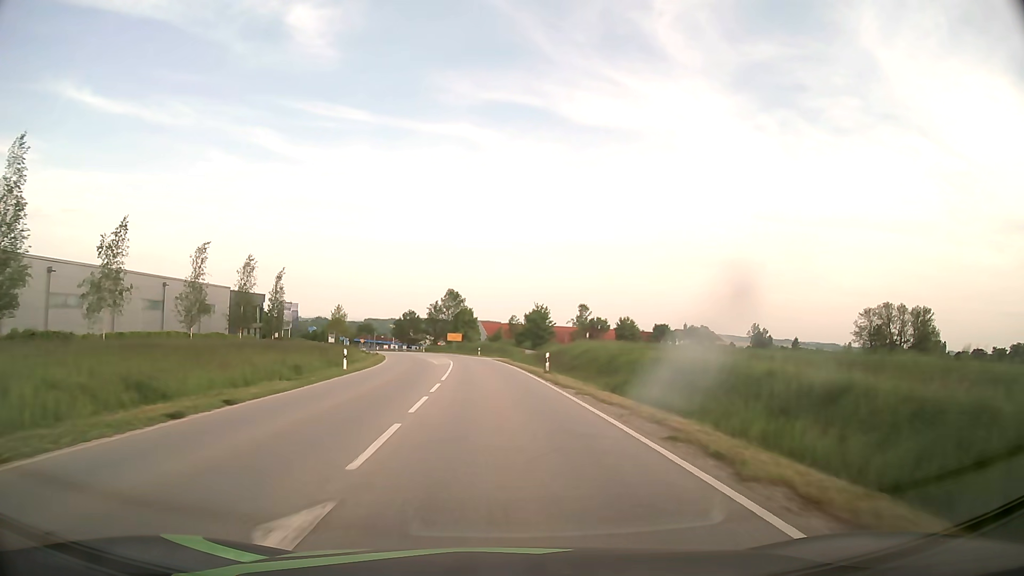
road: secondary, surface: asphalt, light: Day
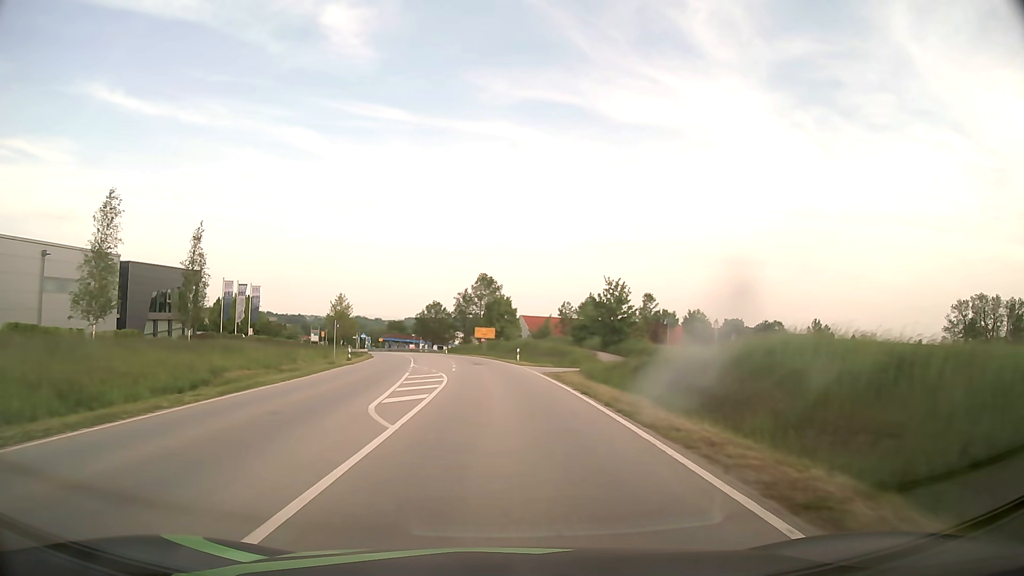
(-0.9, +32.3) m; -3°
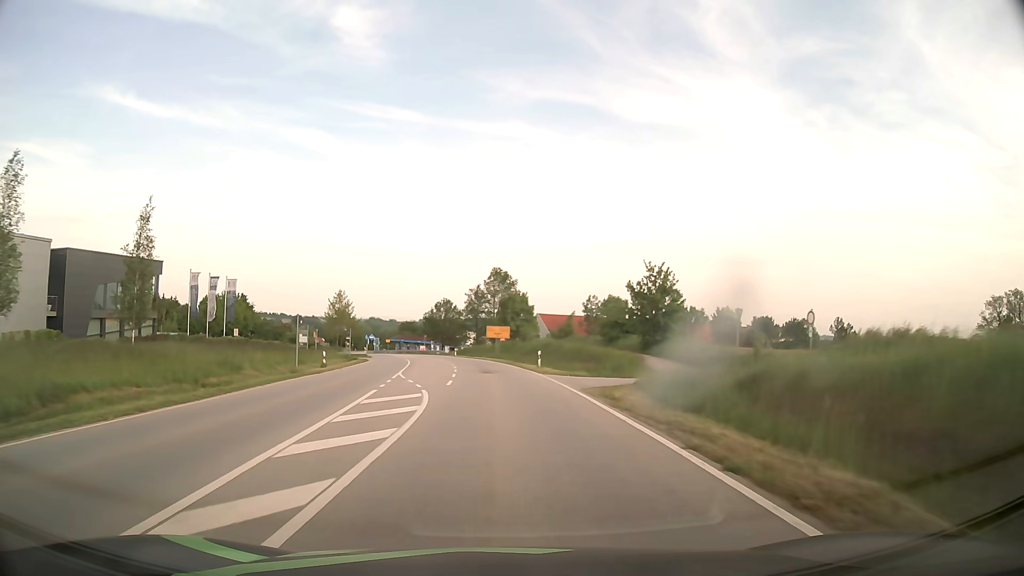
(-0.1, +10.8) m; -1°
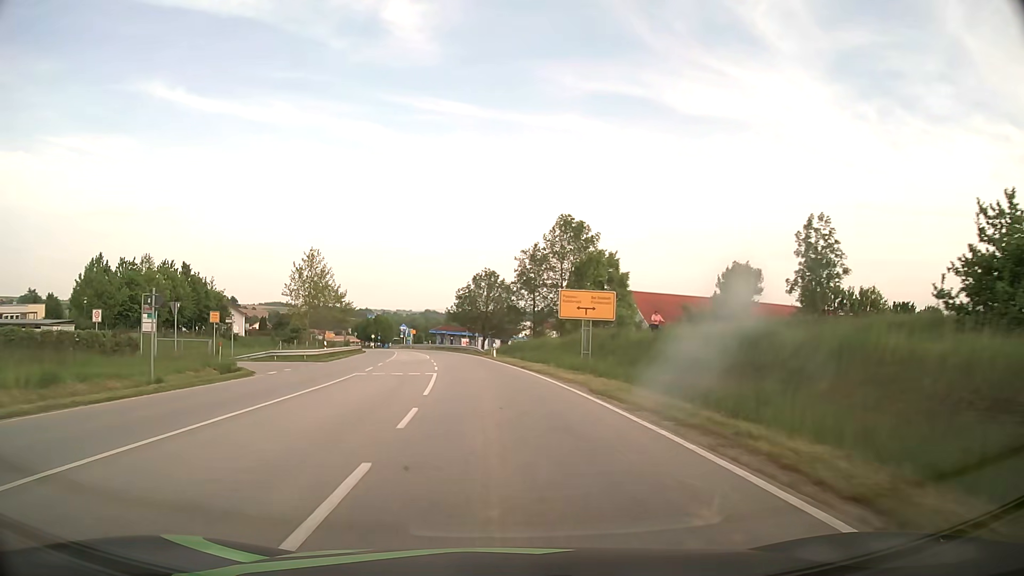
(-1.7, +41.9) m; -5°
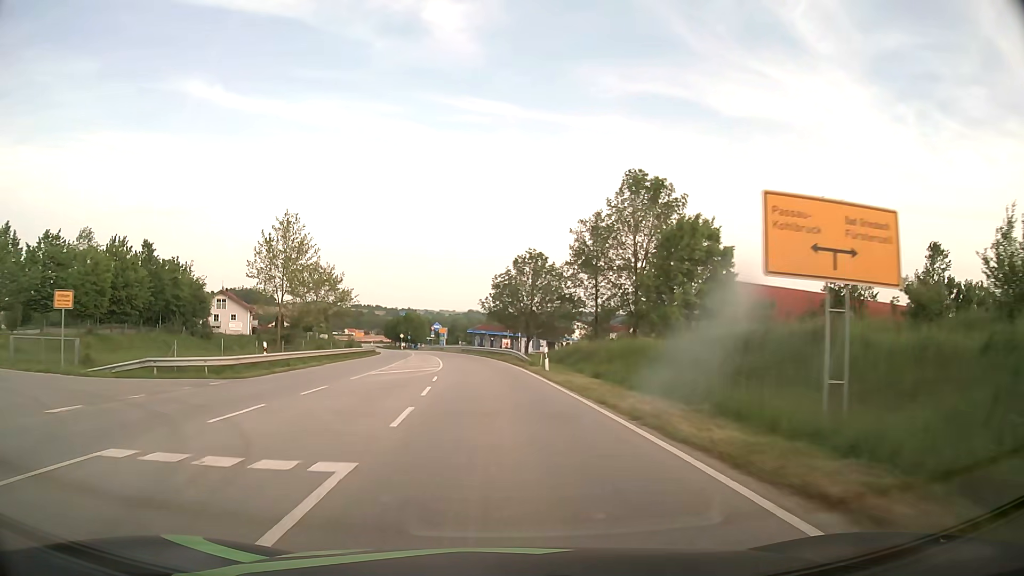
(-0.6, +19.5) m; -4°
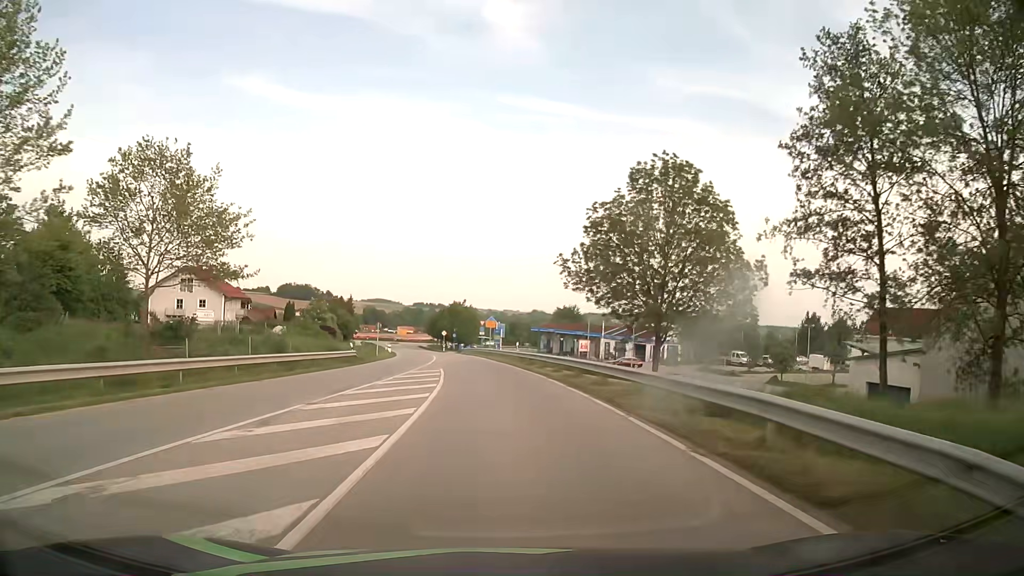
(-1.9, +35.9) m; -5°
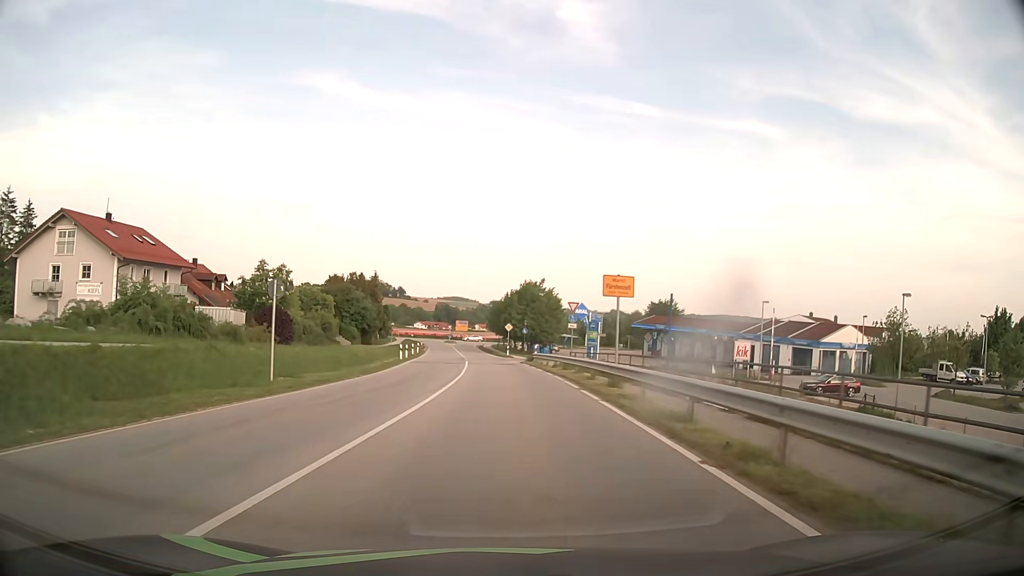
(-2.0, +40.1) m; -6°
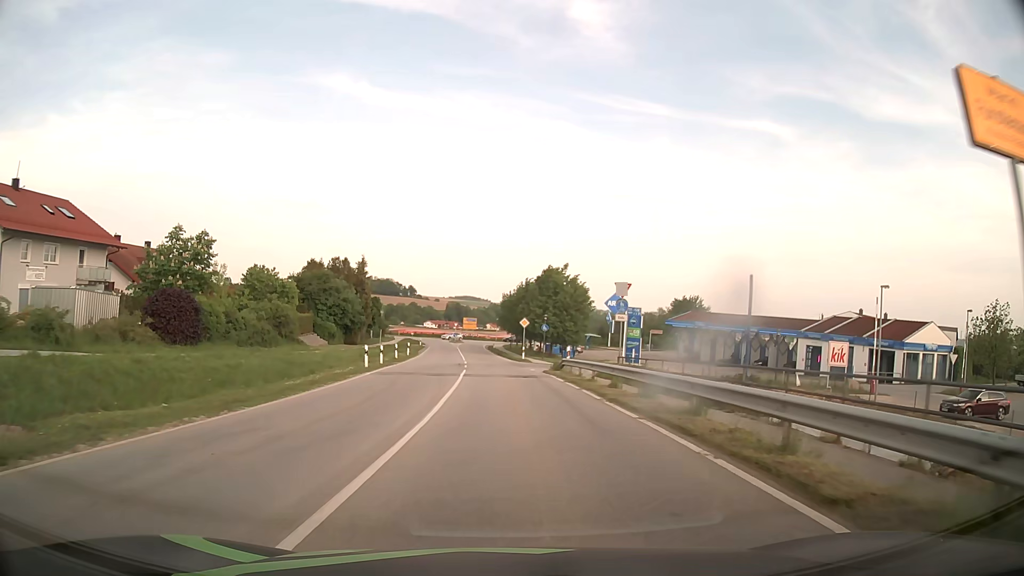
(-0.2, +15.5) m; -1°
(0, +10) (0, +20) (0, +30) (-1, +40) (-1, +50) (-2, +60) (-3, +70) (-3, +80) (-4, +90) (-5, +100) m
